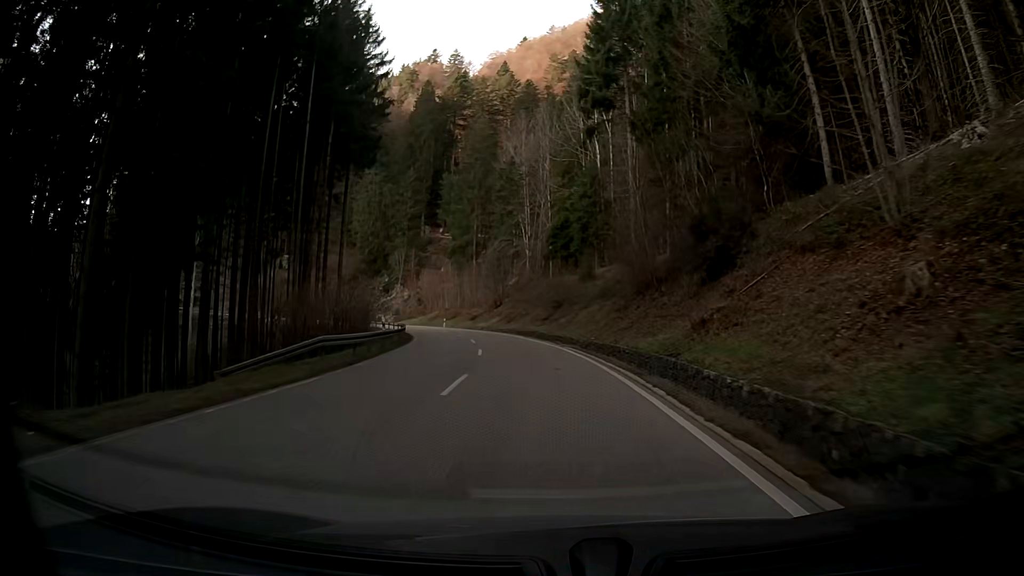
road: secondary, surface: asphalt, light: Day
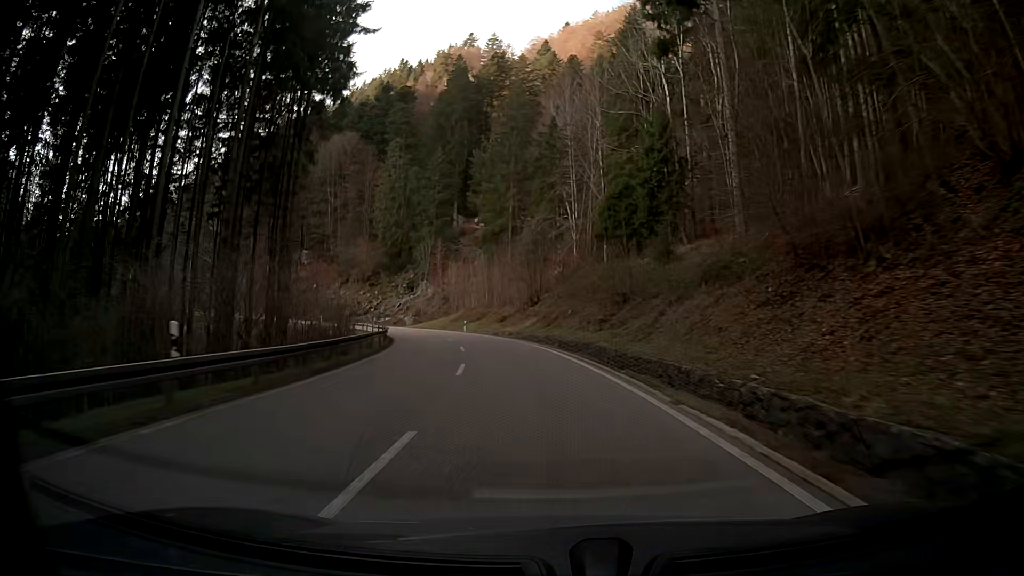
(-1.1, +19.5) m; -6°
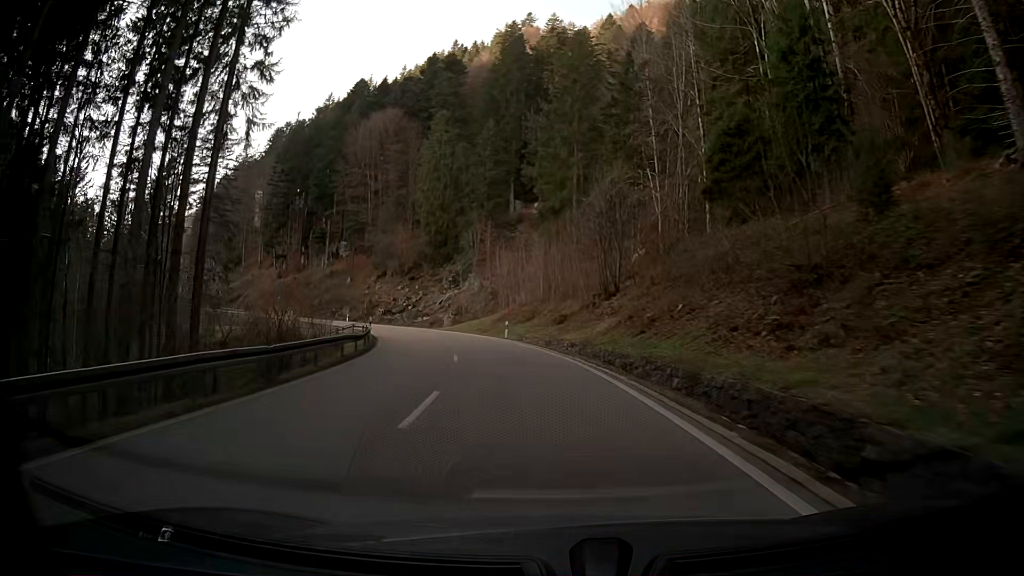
(-1.0, +19.5) m; -6°
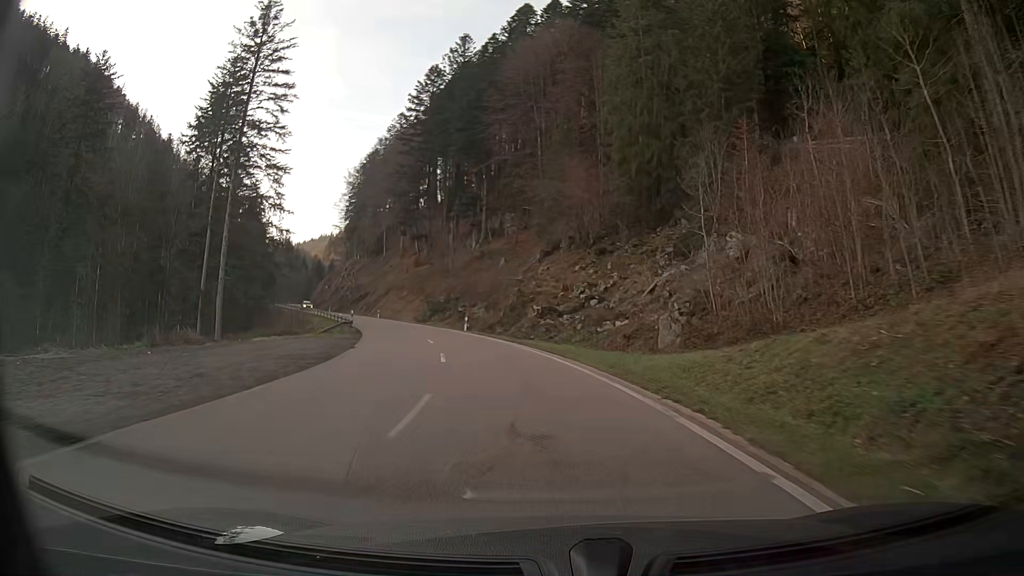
(-7.5, +47.8) m; -19°
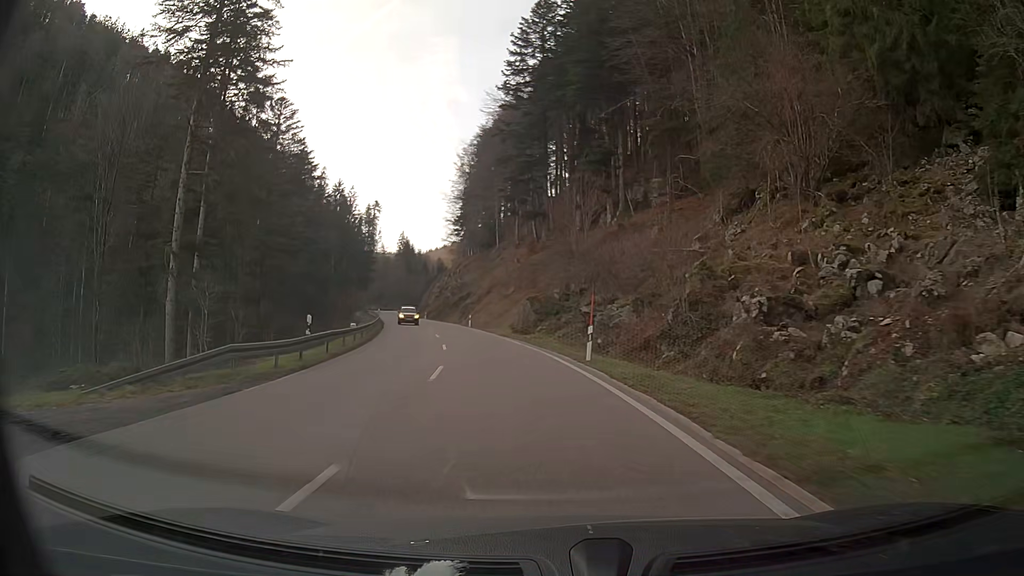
(-3.0, +29.1) m; -12°
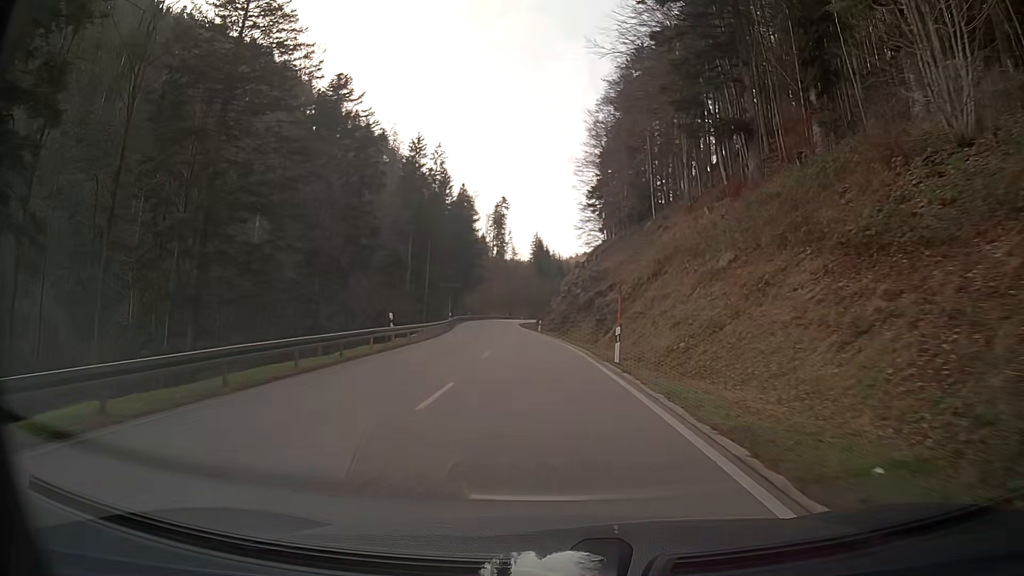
(-4.5, +40.2) m; -11°
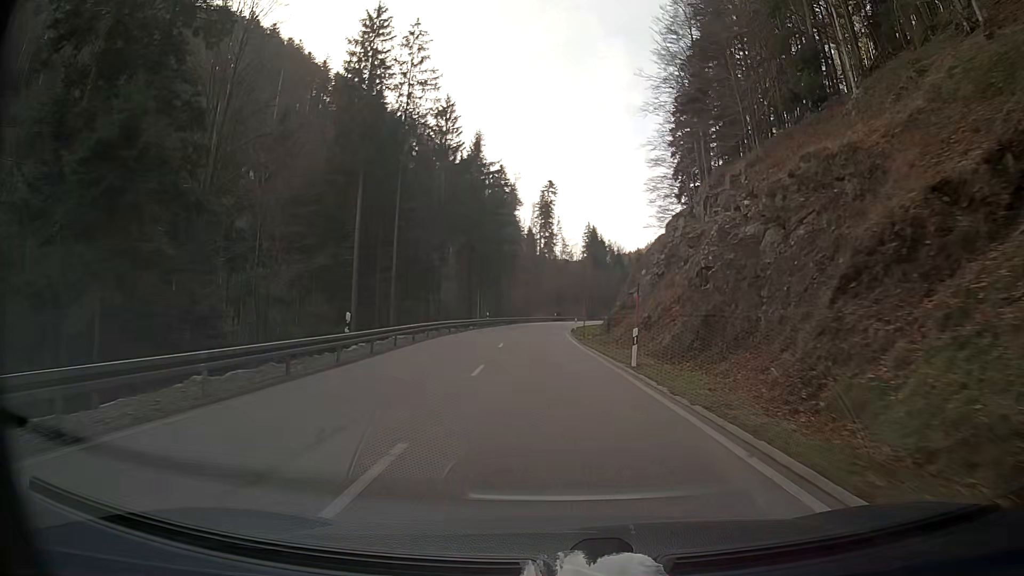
(-1.8, +42.2) m; -4°
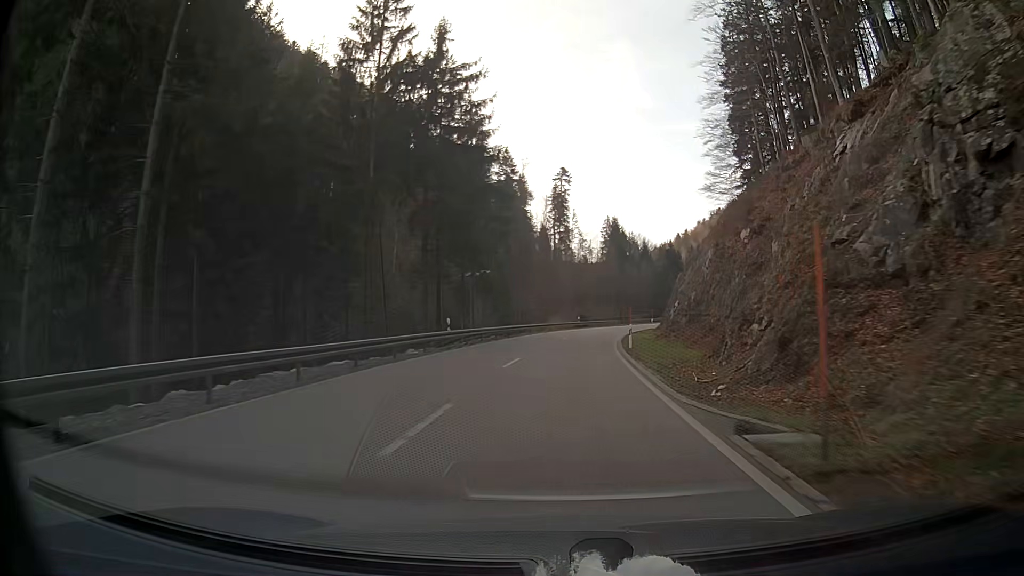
(-0.4, +32.3) m; -1°
(0, +10) (0, +20) (+1, +30) (+2, +40) (+3, +50) (+5, +60) (+8, +69) (+11, +79) (+14, +88) (+18, +97) m
